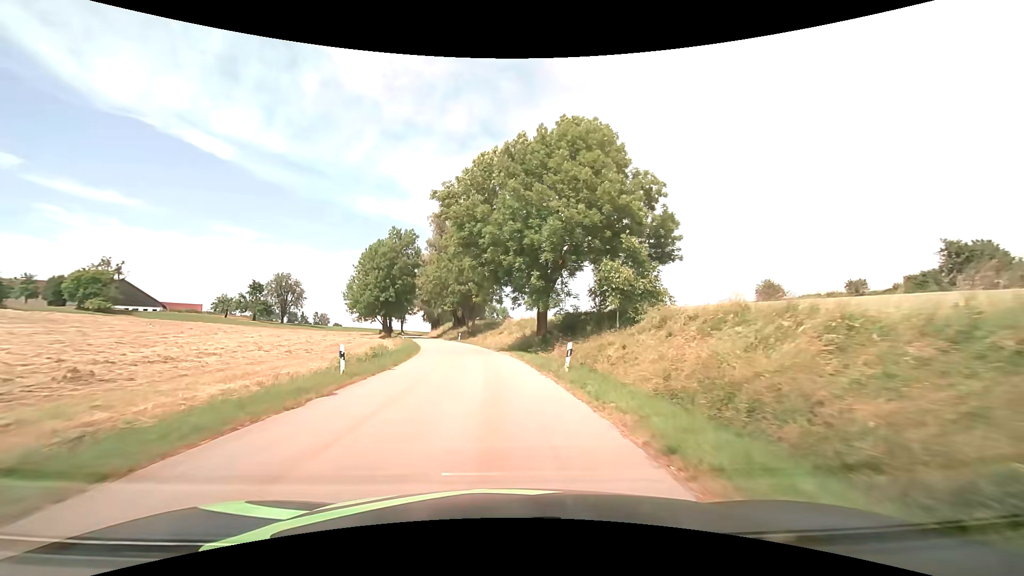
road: tertiary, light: Day
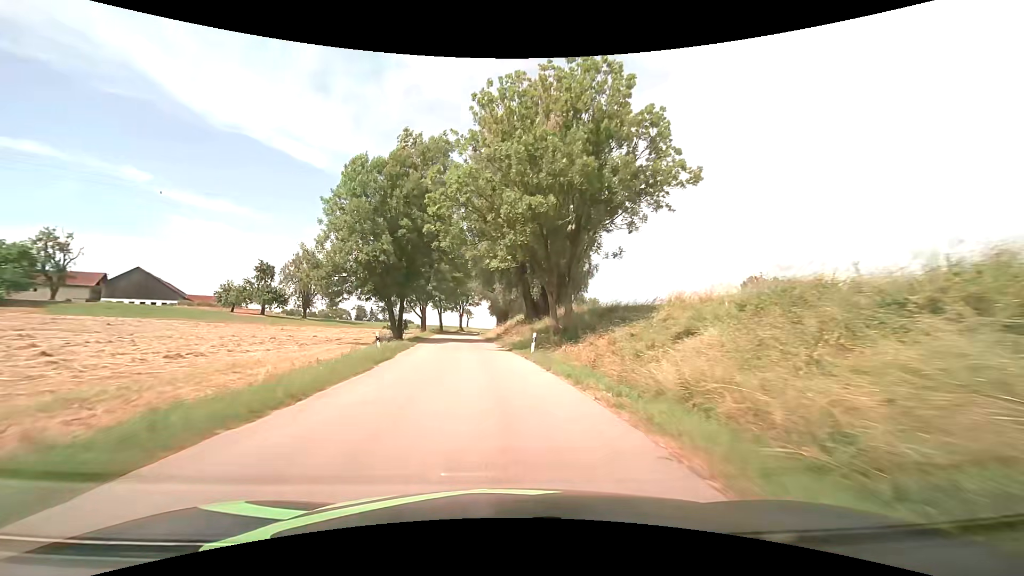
(-3.6, +43.1) m; -8°
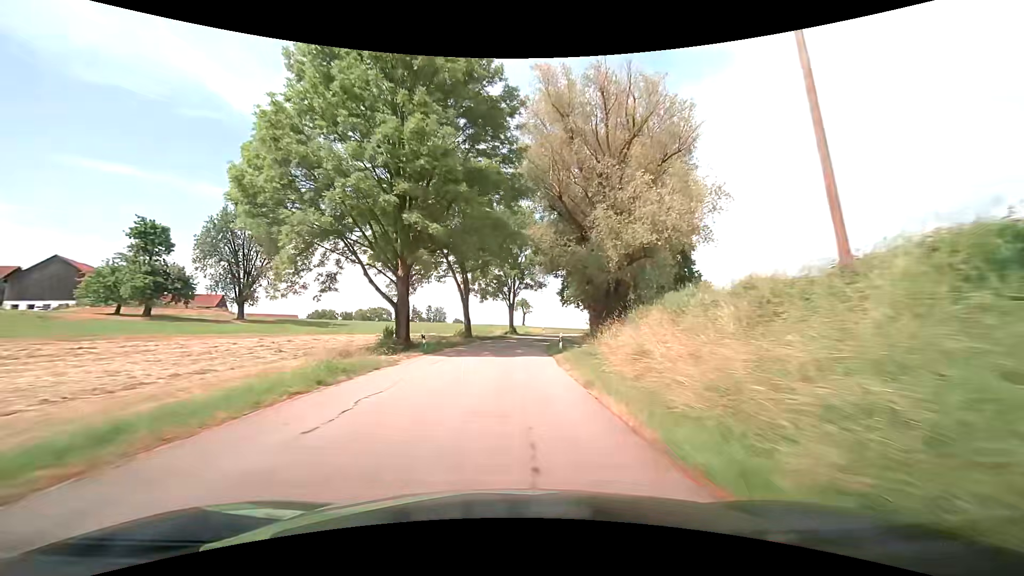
(-4.6, +48.9) m; -7°
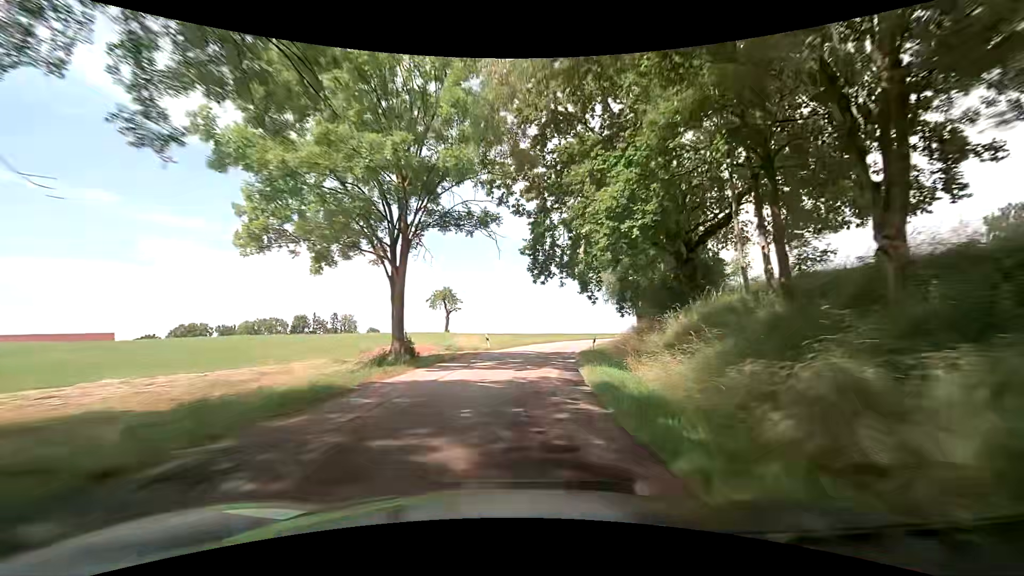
(+1.5, +41.1) m; +9°
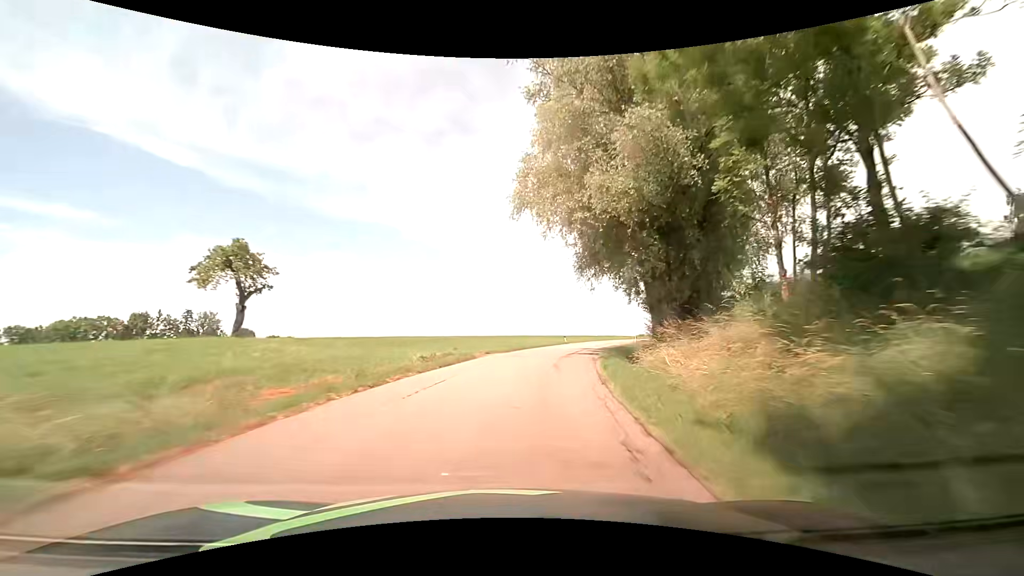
(+1.8, +31.3) m; +9°
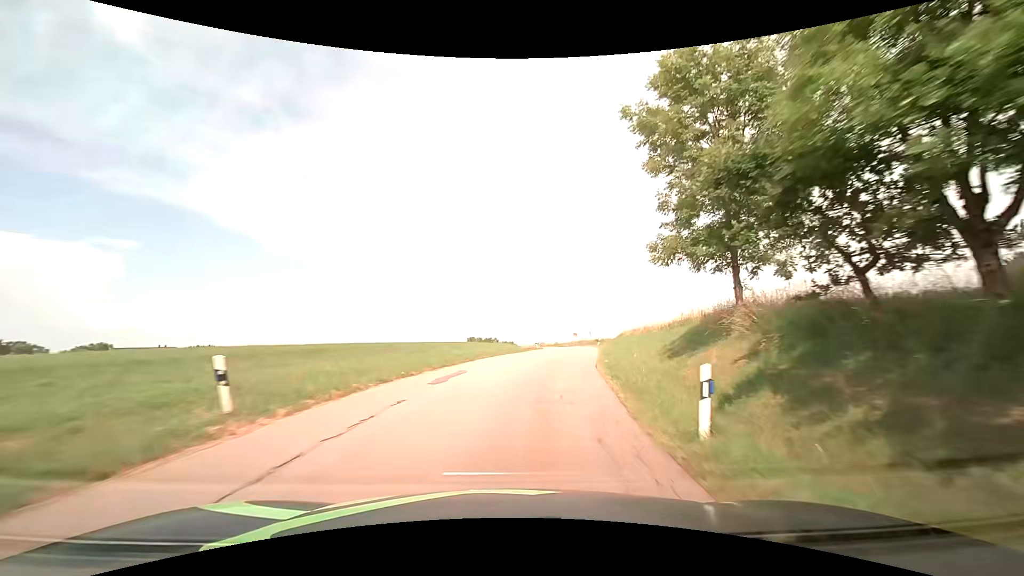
(+6.7, +41.6) m; +19°
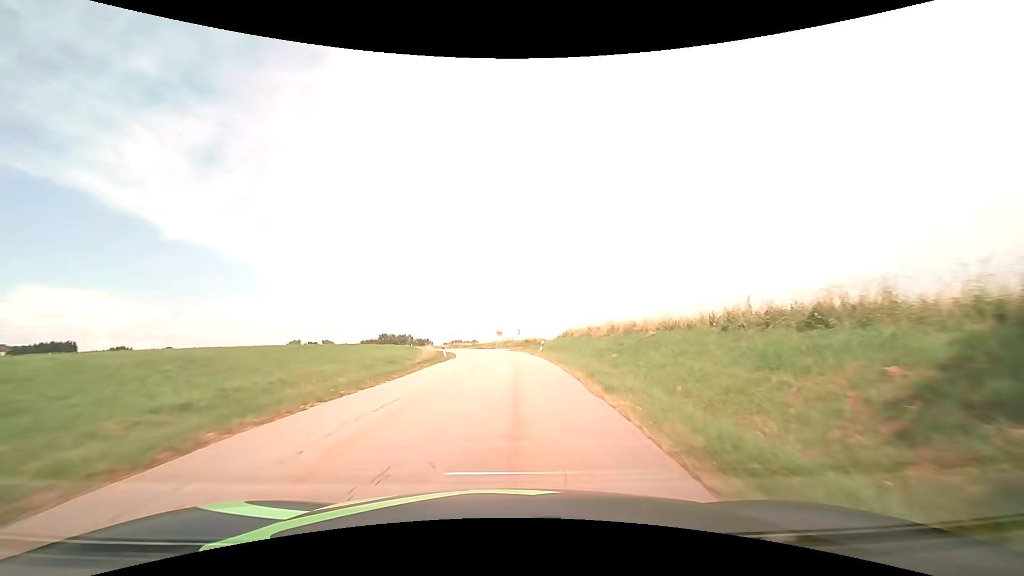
(+1.8, +21.1) m; +10°
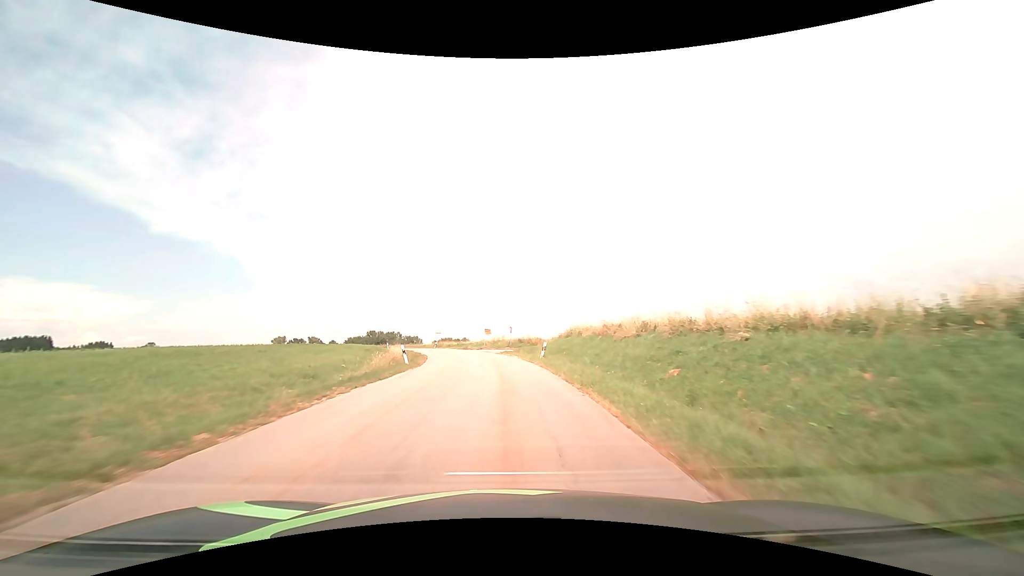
(+0.1, +10.7) m; +1°
(0, +10) (0, +20) (-1, +30) (-3, +40) (-5, +50) (-7, +59) (-10, +69) (-14, +78) (-18, +87) (-23, +96) m
